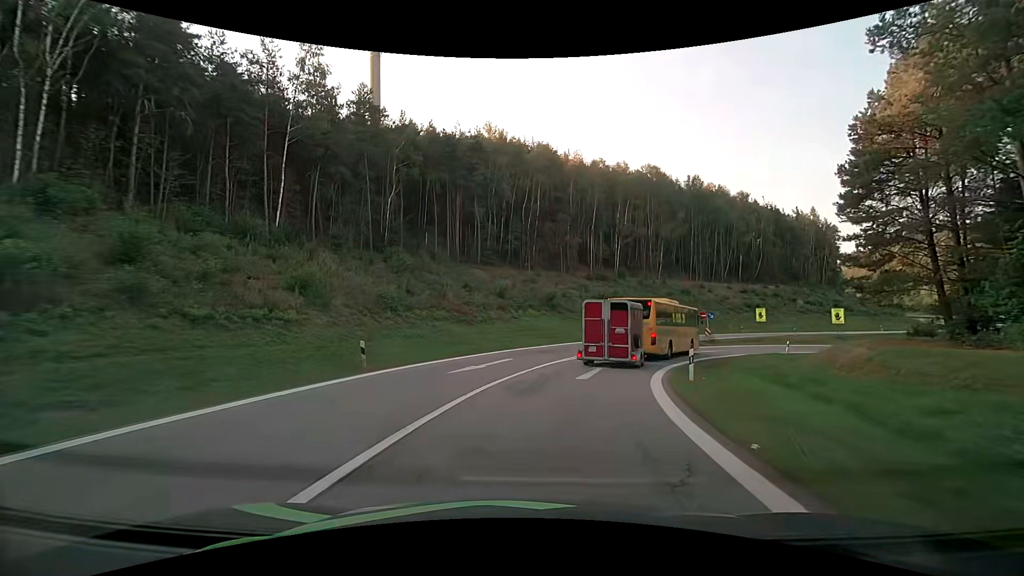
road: motorway_link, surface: asphalt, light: Day
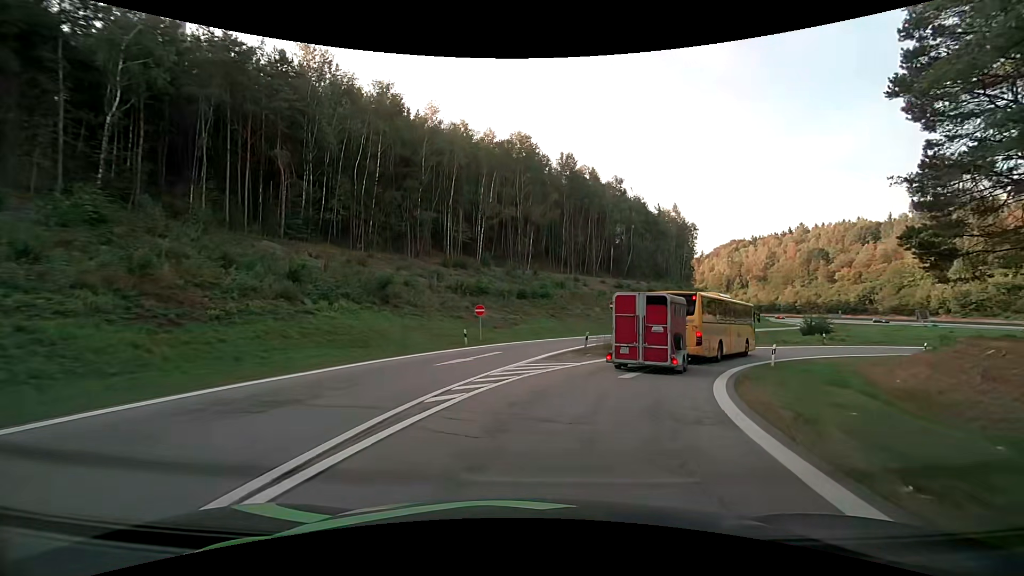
(+2.5, +19.8) m; +16°
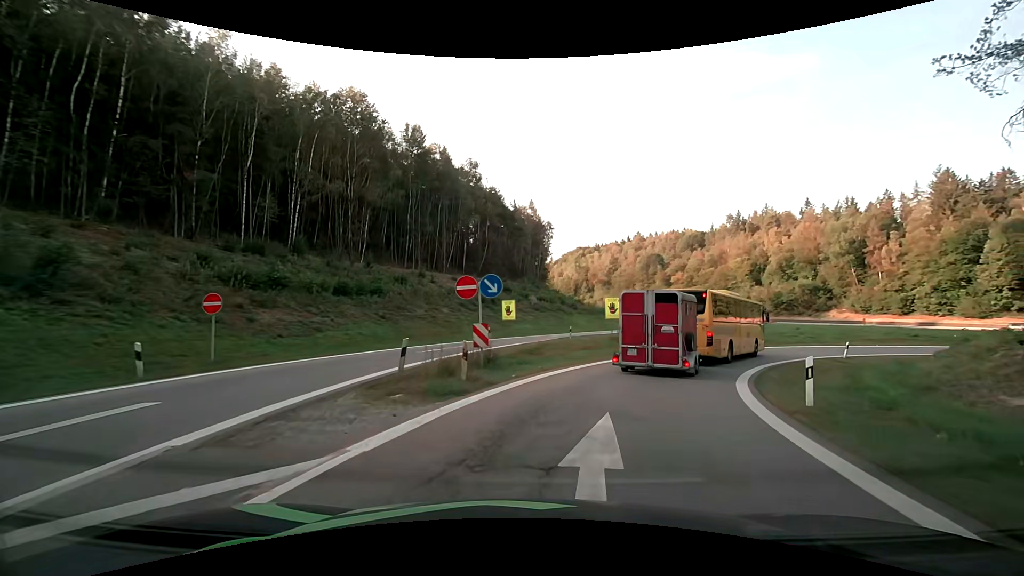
(+2.0, +14.2) m; +17°
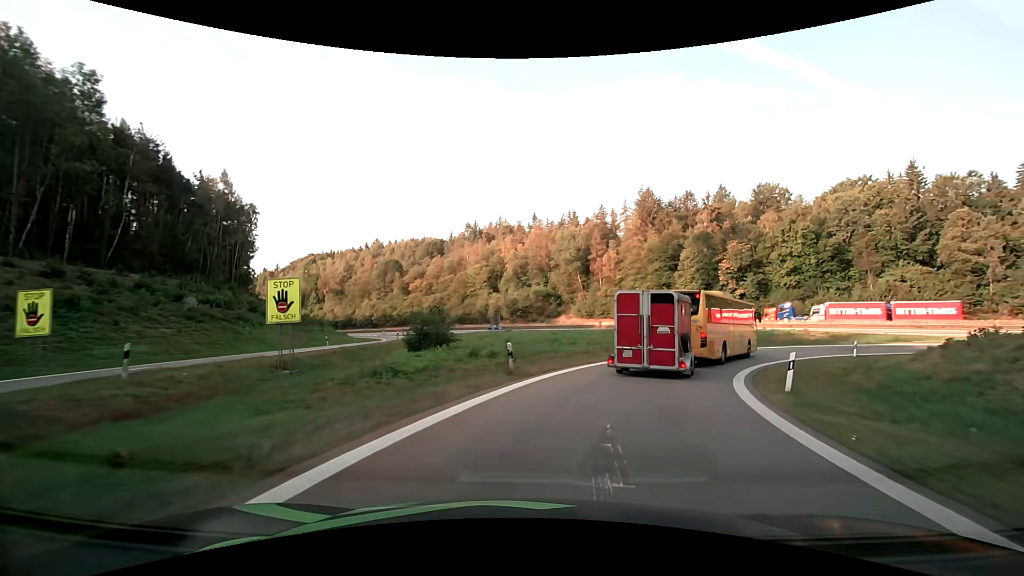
(+5.5, +22.2) m; +28°
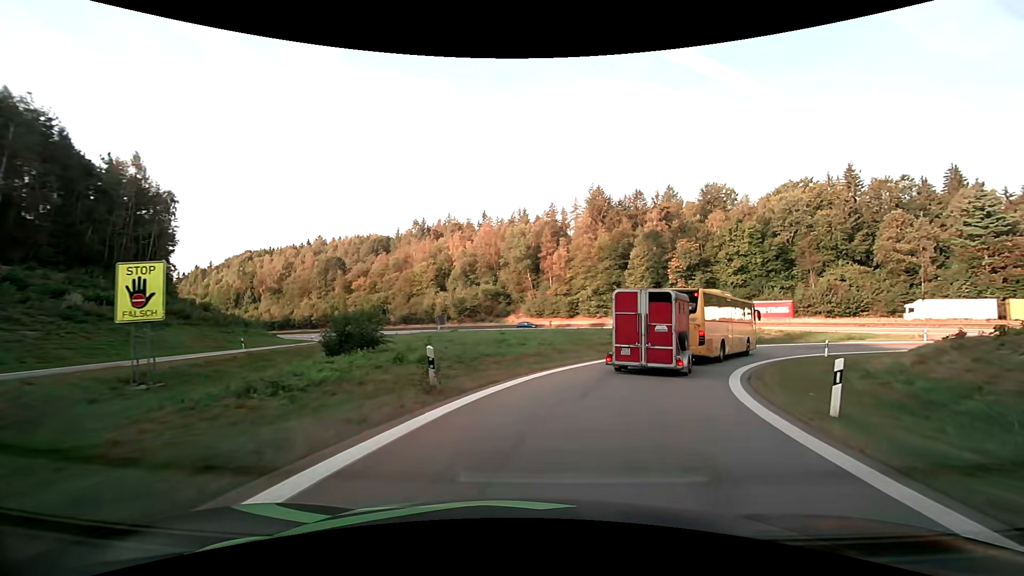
(+0.2, +4.5) m; +6°
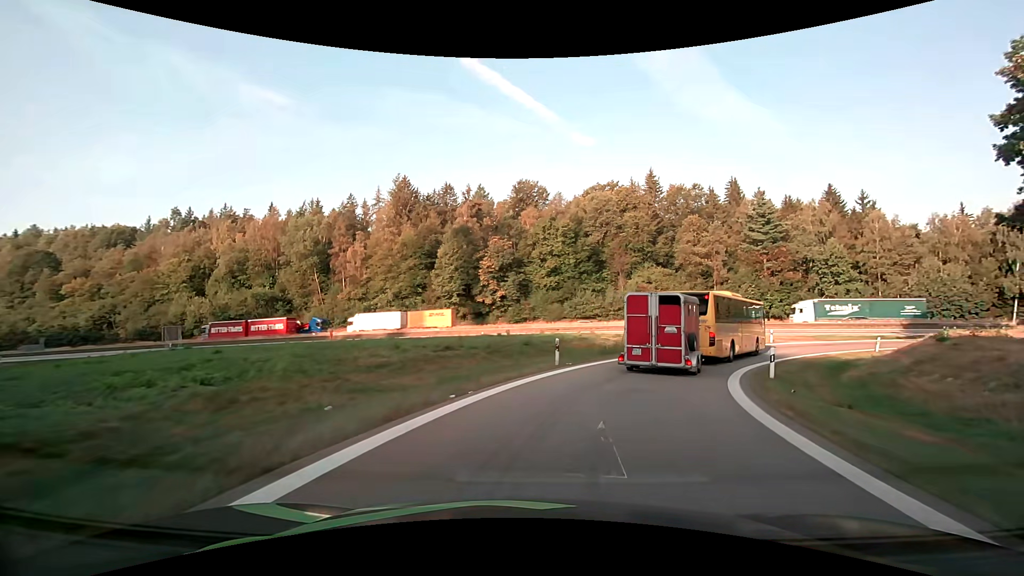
(+3.3, +17.5) m; +21°
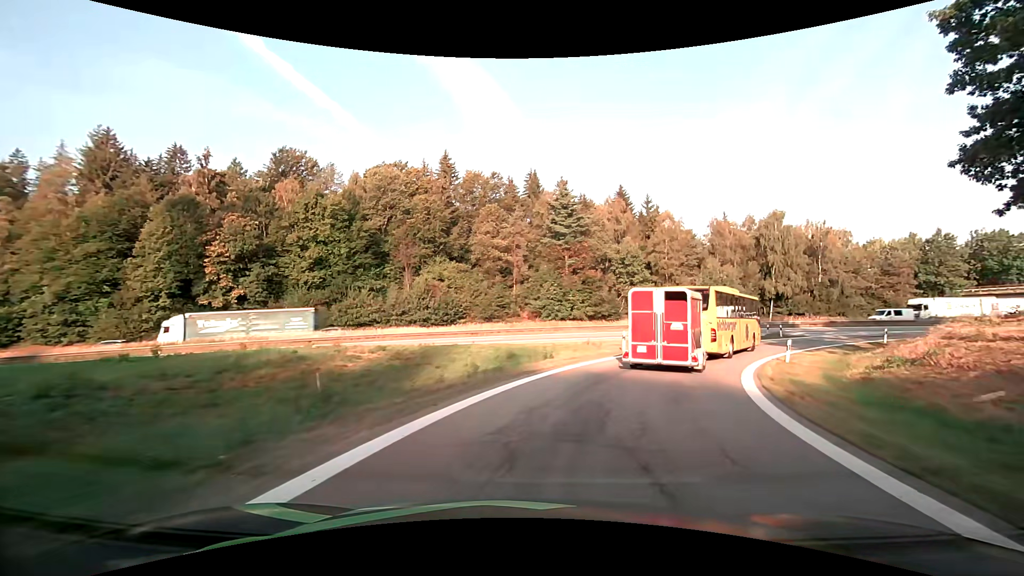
(+4.2, +19.1) m; +24°
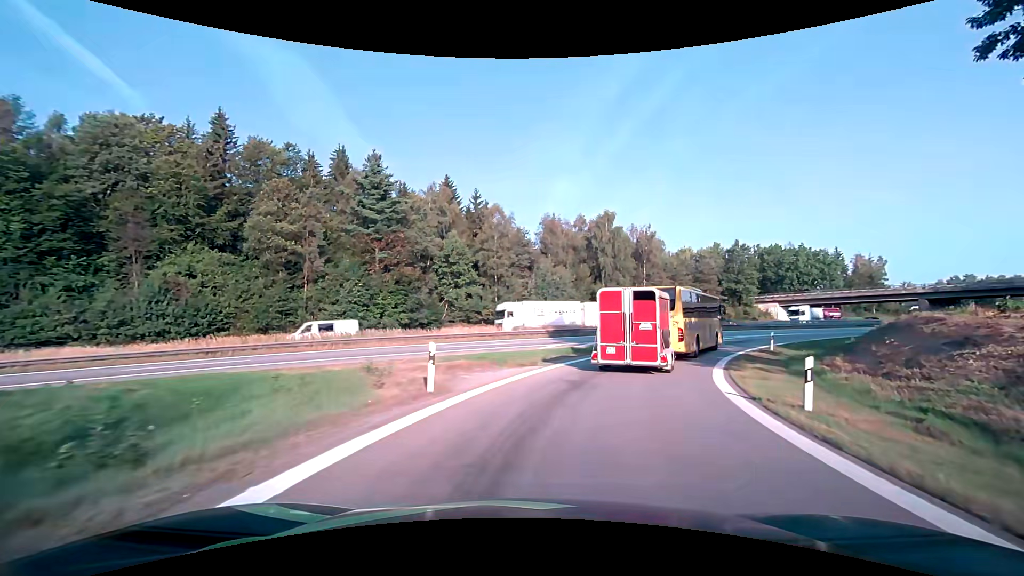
(+2.5, +14.6) m; +20°
(+1, +10) (+4, +19) (+9, +28) (+15, +36) (+22, +44) (+29, +50) (+37, +56) (+45, +62) (+54, +67) (+62, +73) m
